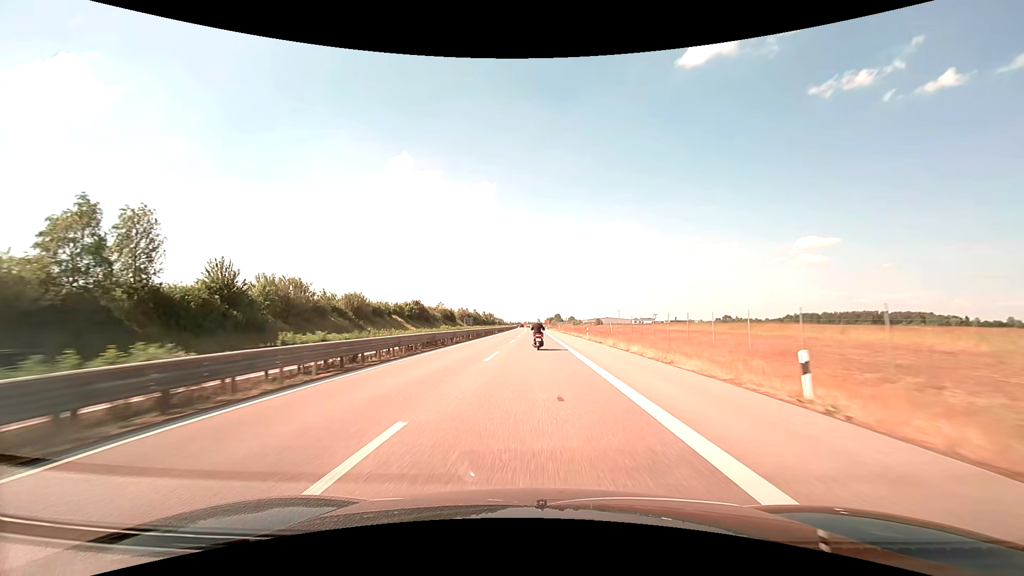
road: trunk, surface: asphalt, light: Day
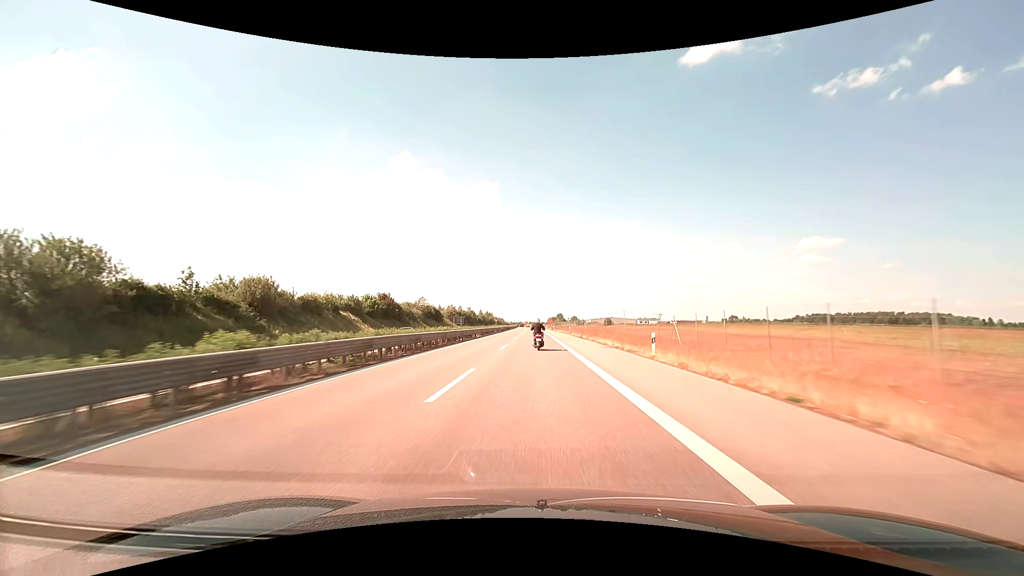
(-0.1, +27.7) m; 0°
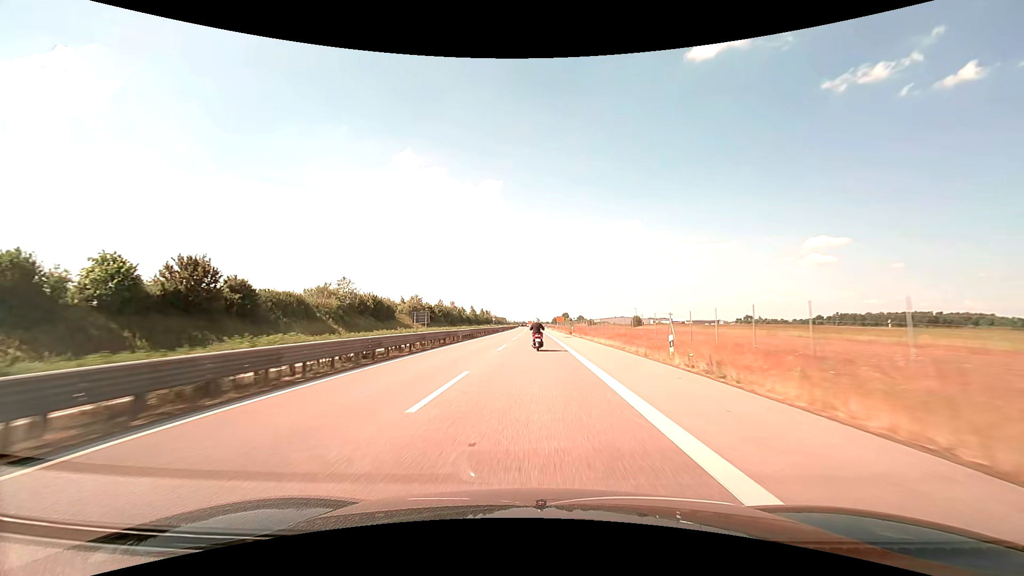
(-0.1, +54.8) m; 0°
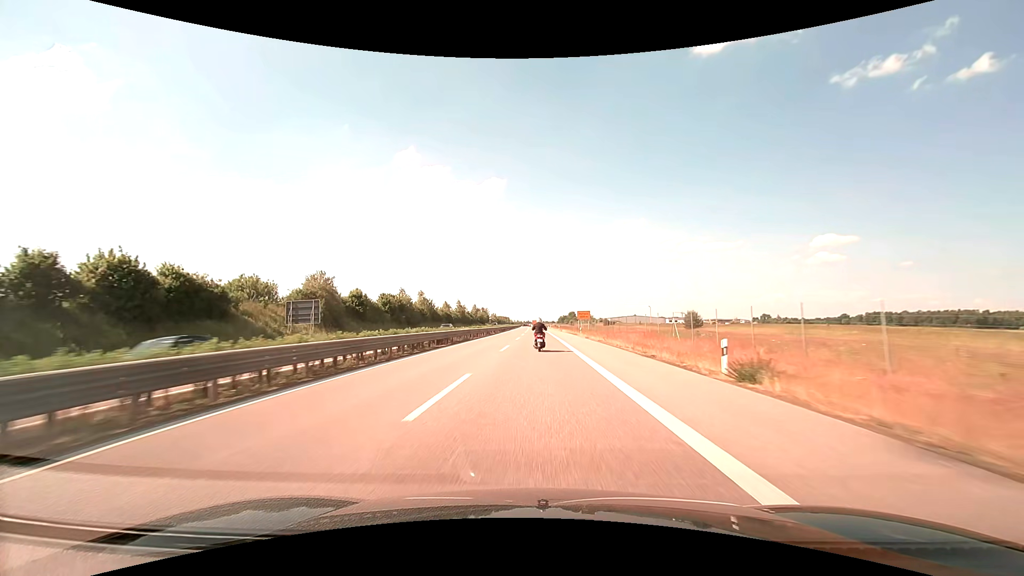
(-0.3, +54.2) m; -1°
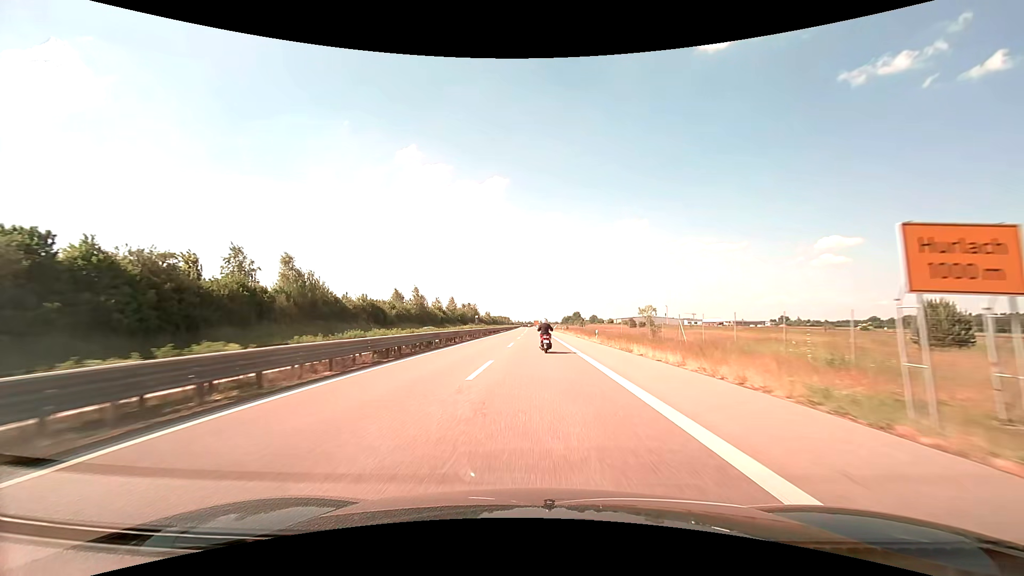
(-0.2, +66.5) m; 0°
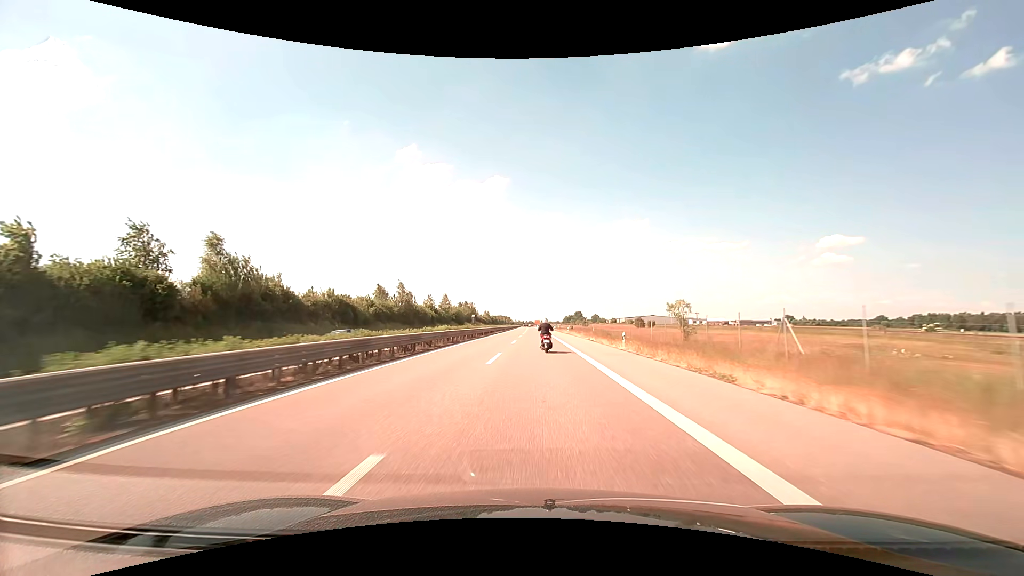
(0.0, +13.2) m; 0°
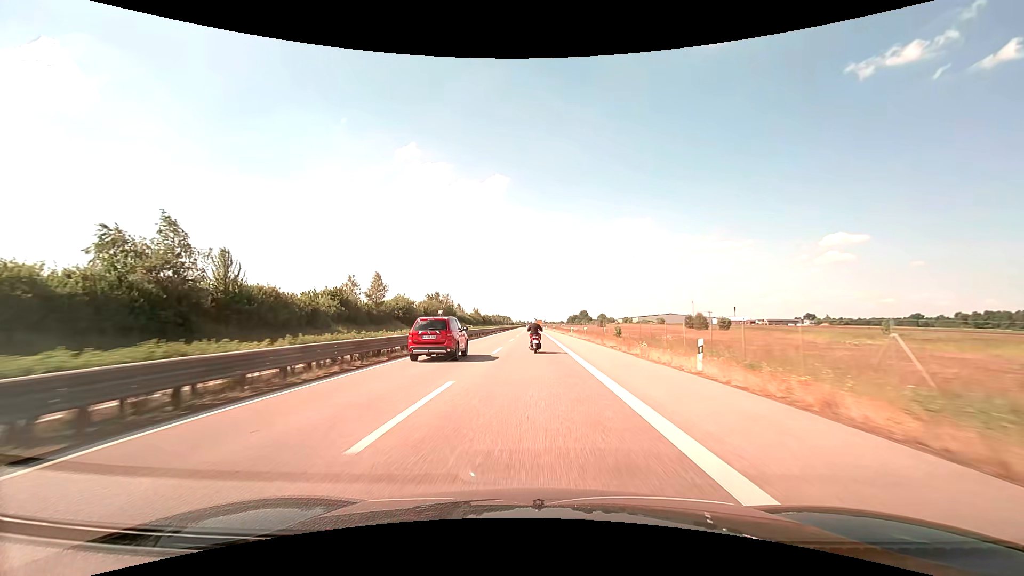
(0.0, +65.0) m; 0°
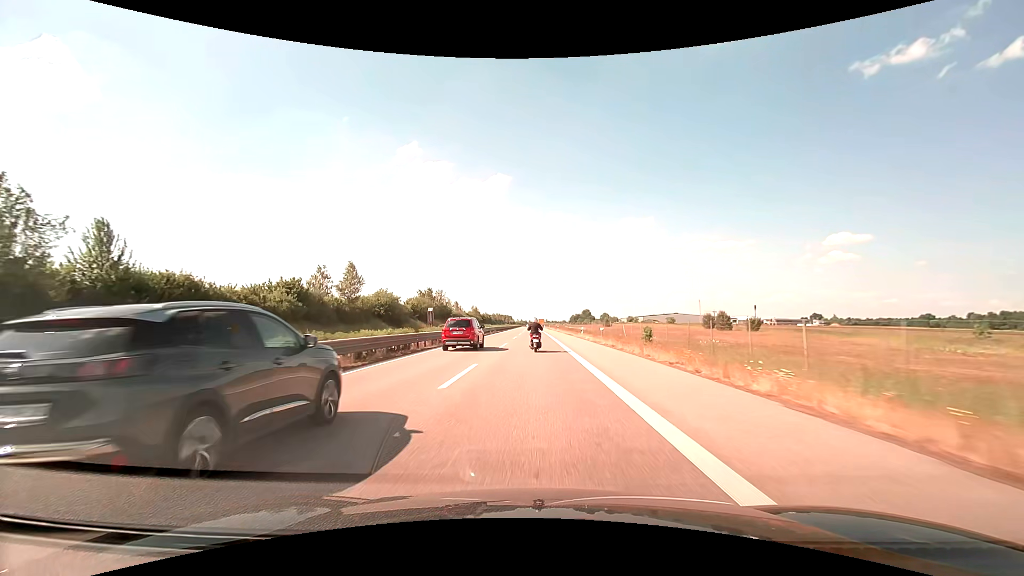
(0.0, +12.9) m; 0°
(0, +10) (0, +20) (0, +30) (0, +40) (0, +50) (0, +60) (0, +70) (0, +80) (-1, +90) (-1, +100) m
